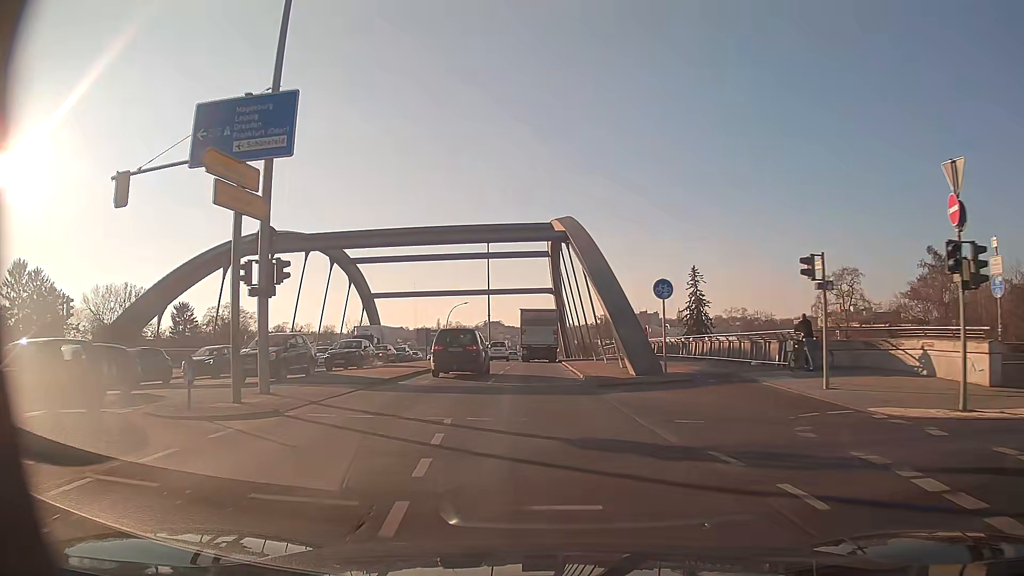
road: secondary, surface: asphalt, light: Day
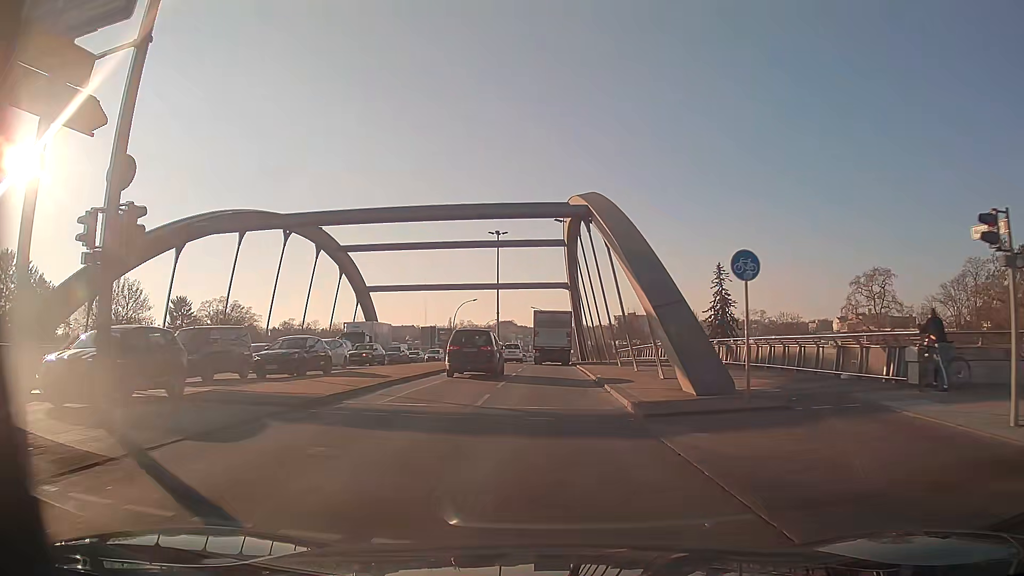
(-0.1, +7.0) m; -1°
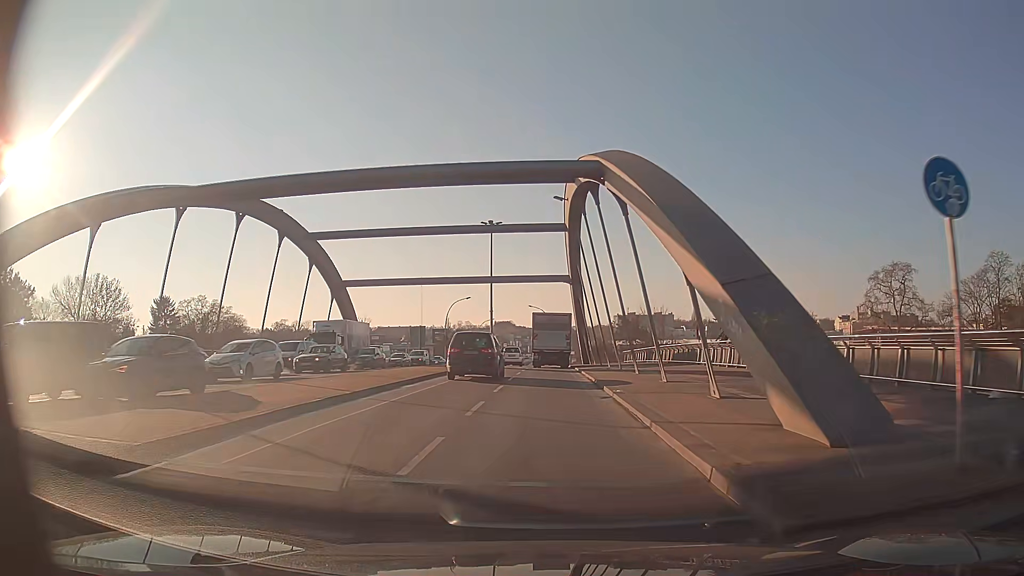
(0.0, +7.1) m; -1°
(0, +10) (0, +20) (0, +30) (0, +40) (0, +50) (0, +60) (+1, +70) (0, +80) (0, +90) (-1, +100) m
